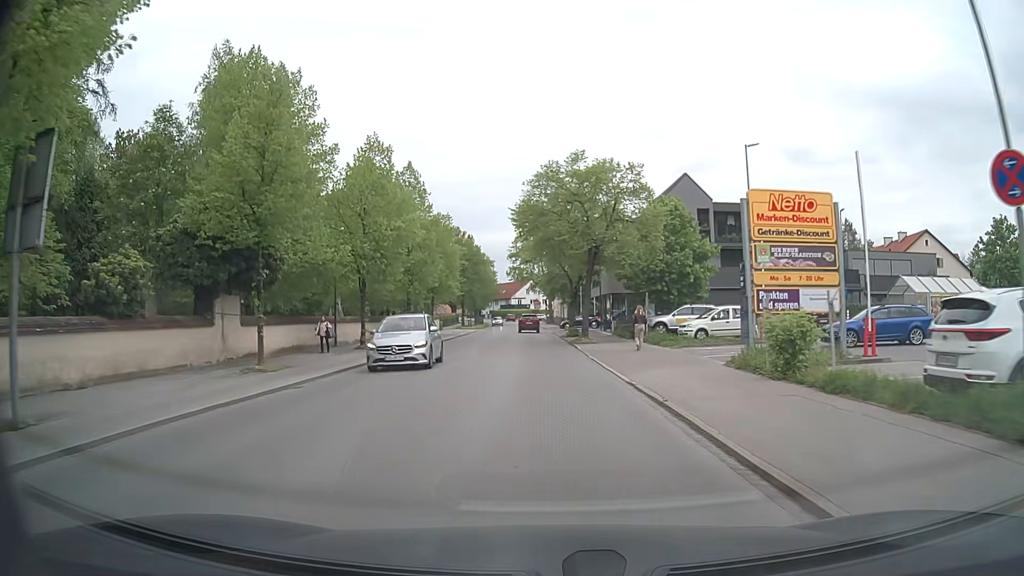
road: tertiary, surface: asphalt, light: Day
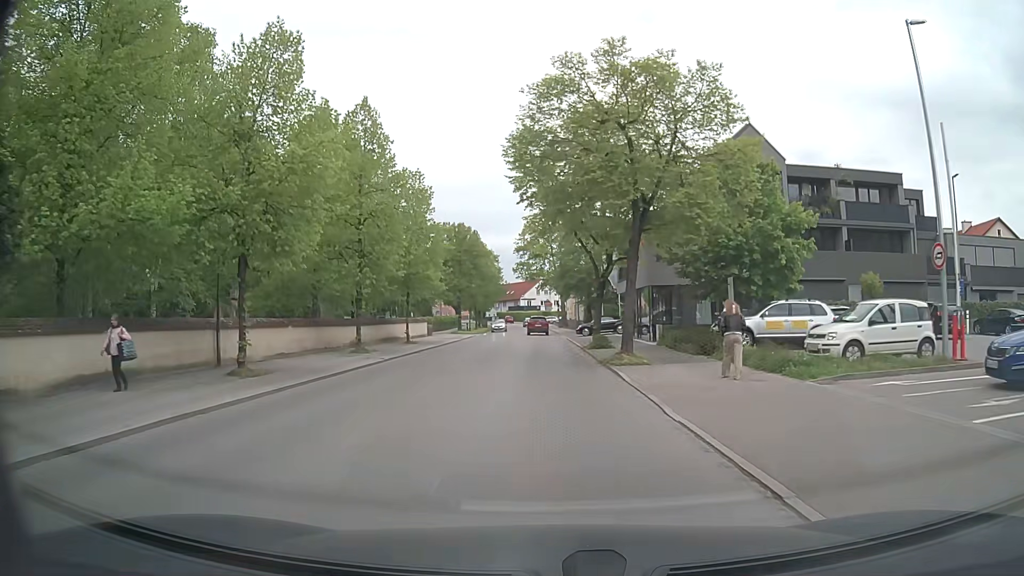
(-0.1, +14.1) m; -1°
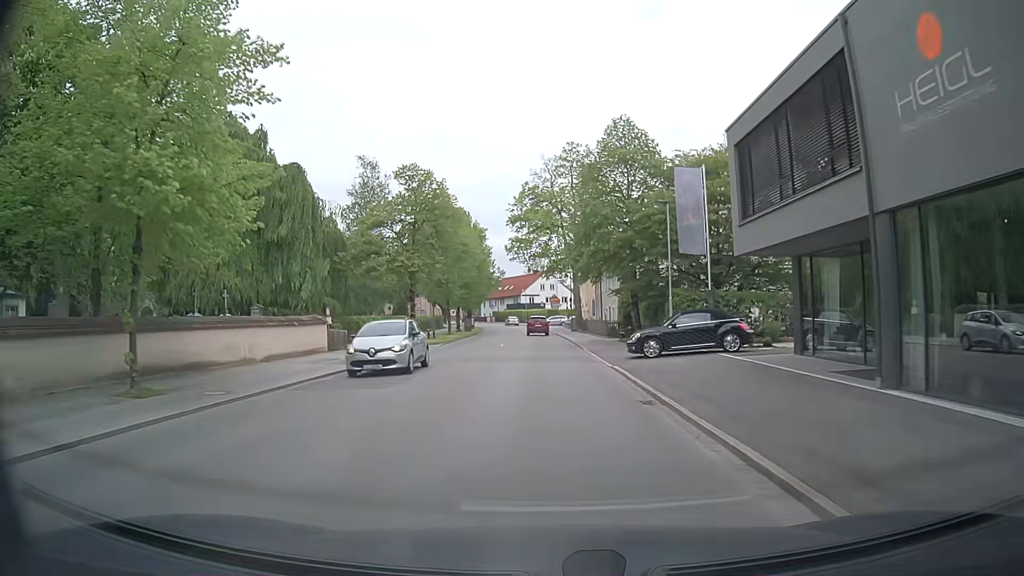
(-0.2, +29.4) m; 0°
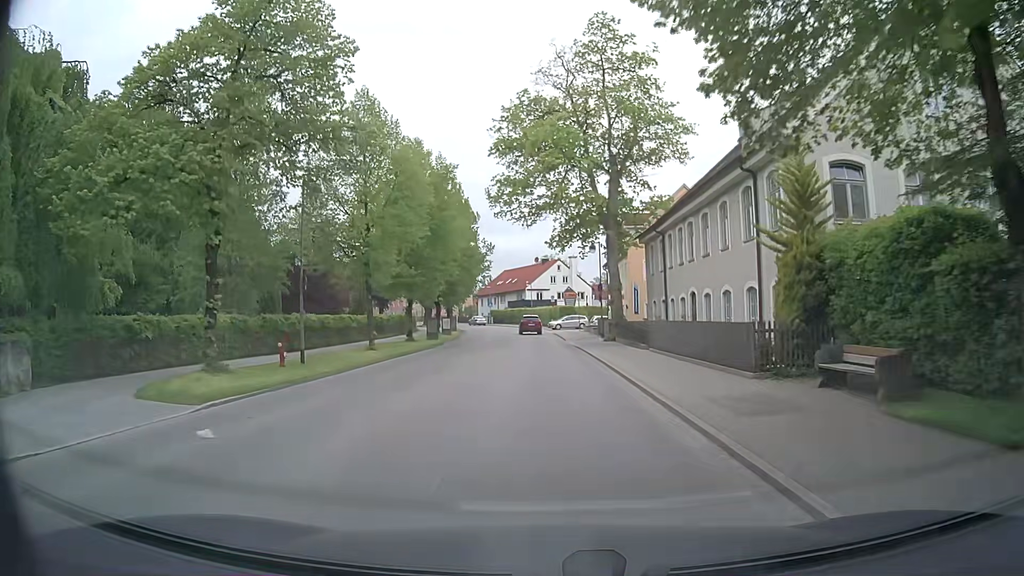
(-0.2, +29.1) m; -1°
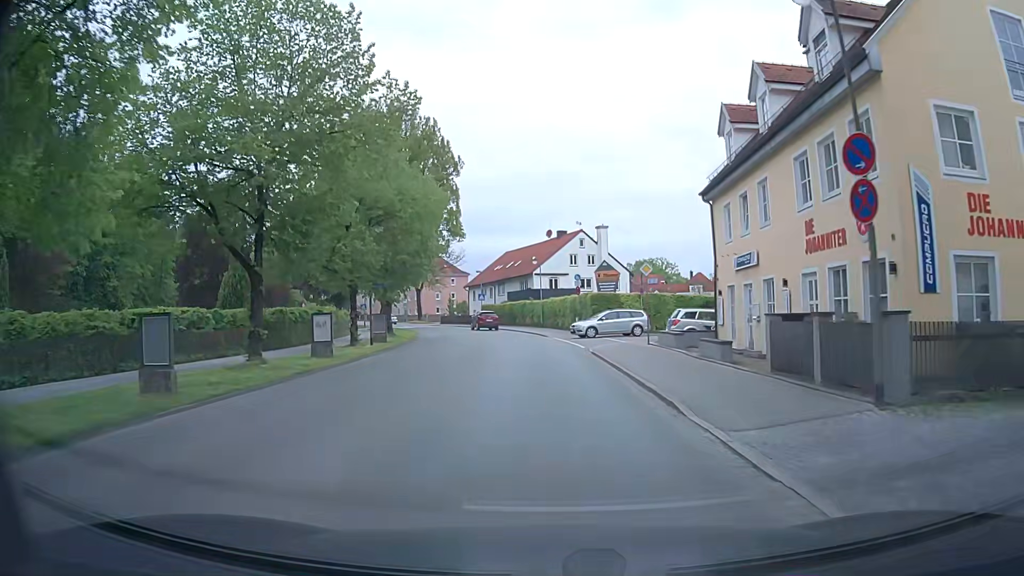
(-0.7, +35.6) m; -2°
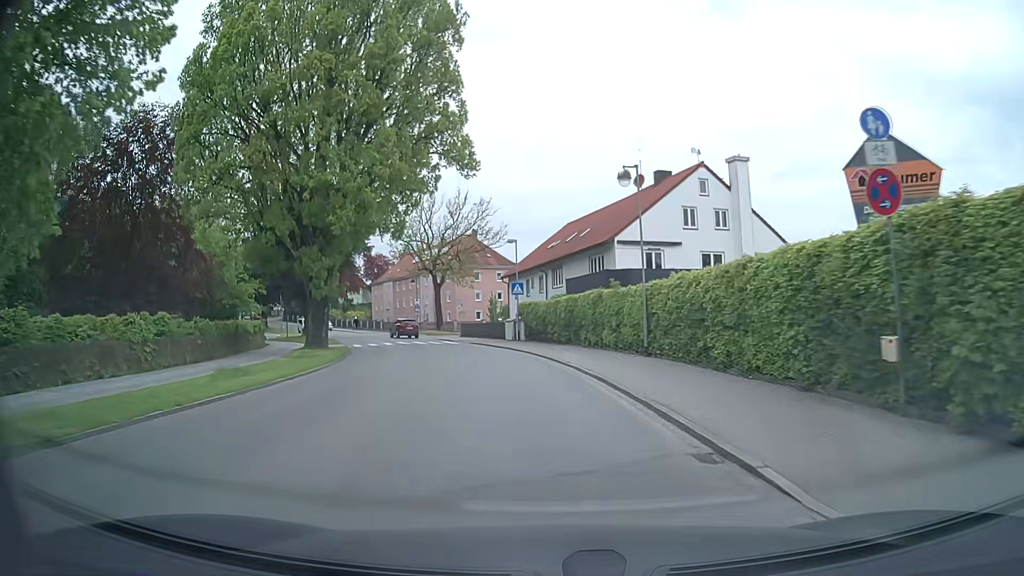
(-0.8, +36.0) m; -5°
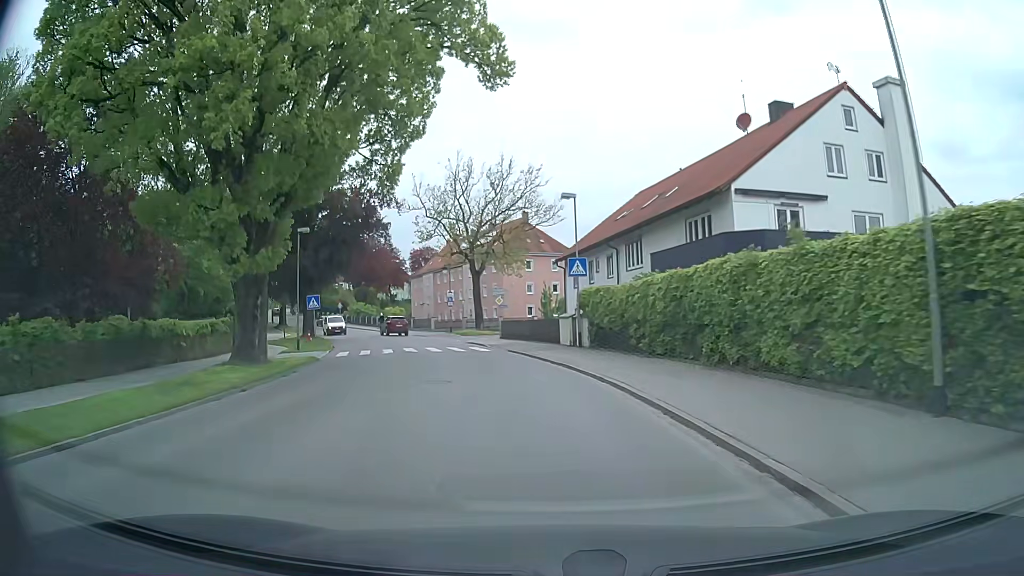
(-0.8, +14.2) m; -6°
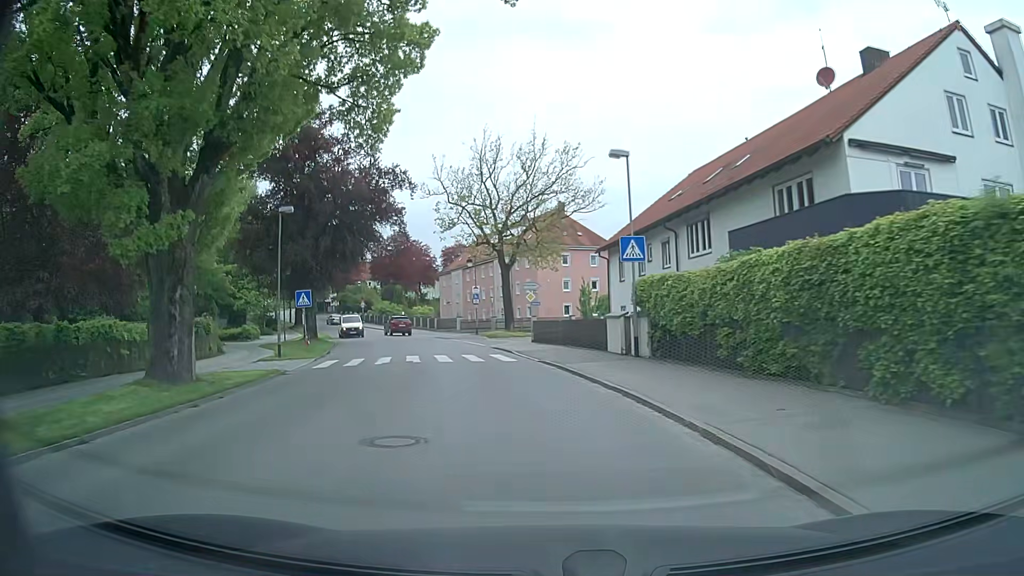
(-0.2, +6.9) m; -3°
(0, +10) (-2, +20) (-4, +30) (-6, +39) (-9, +49) (-13, +58) (-17, +68) (-21, +77) (-25, +86) (-30, +94) m
